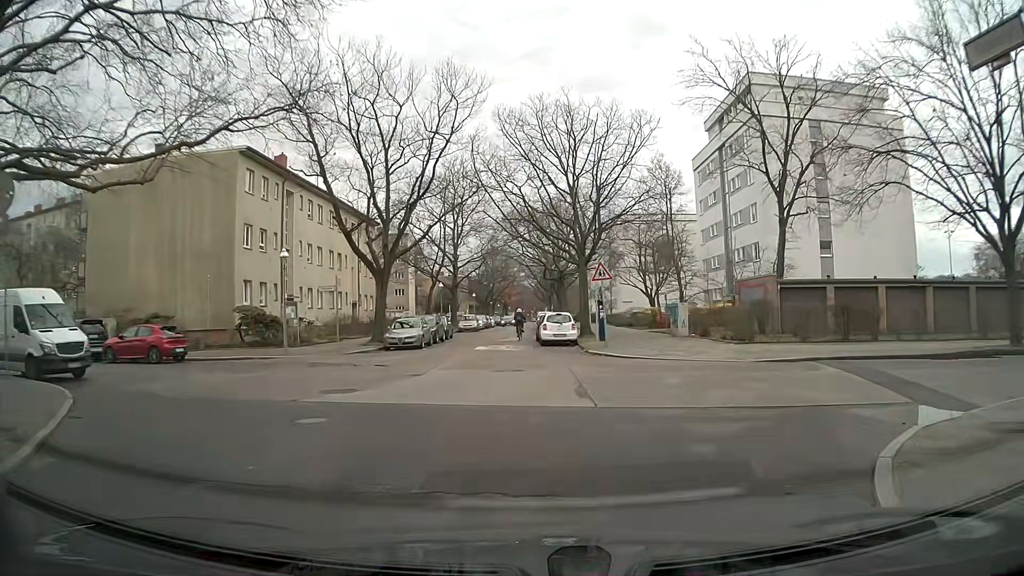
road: residential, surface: asphalt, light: Day
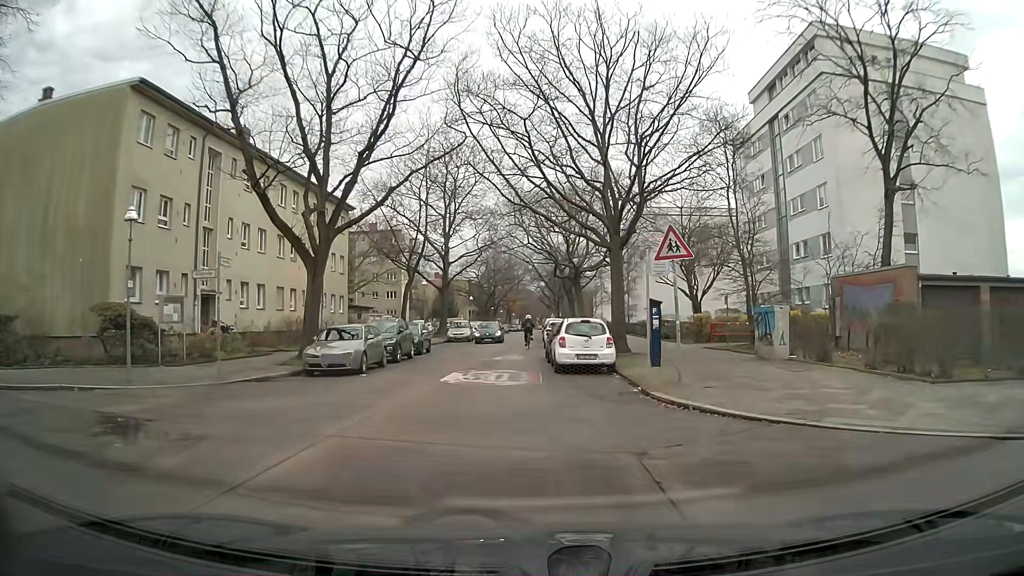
(+0.1, +12.1) m; 0°
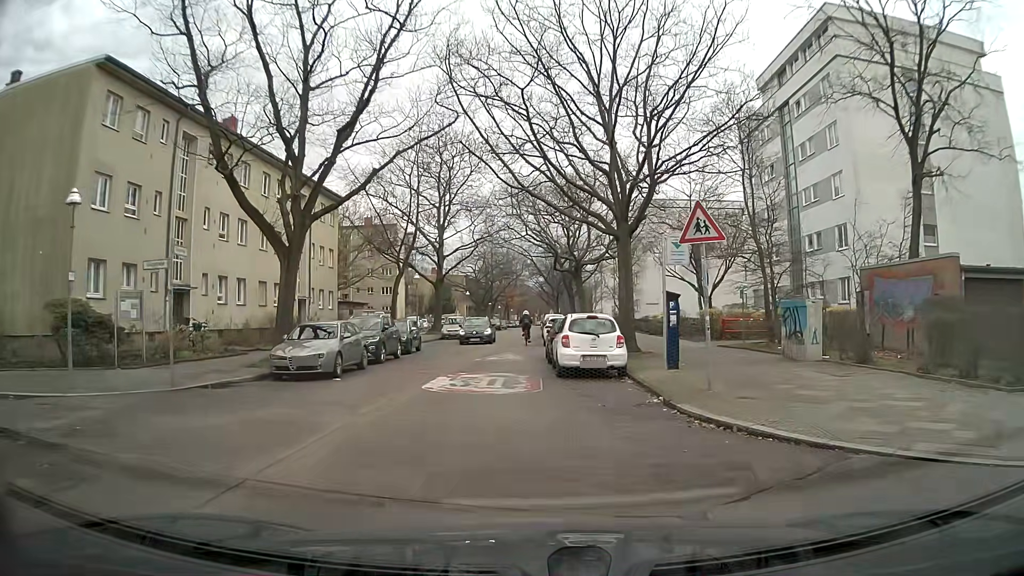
(0.0, +2.5) m; 0°
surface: concrete
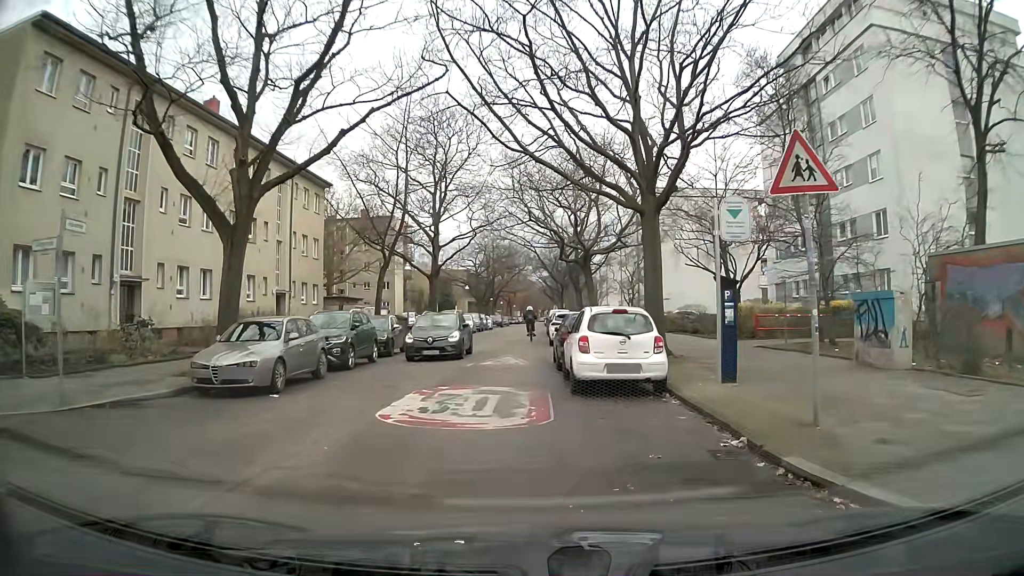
(0.0, +4.3) m; +1°
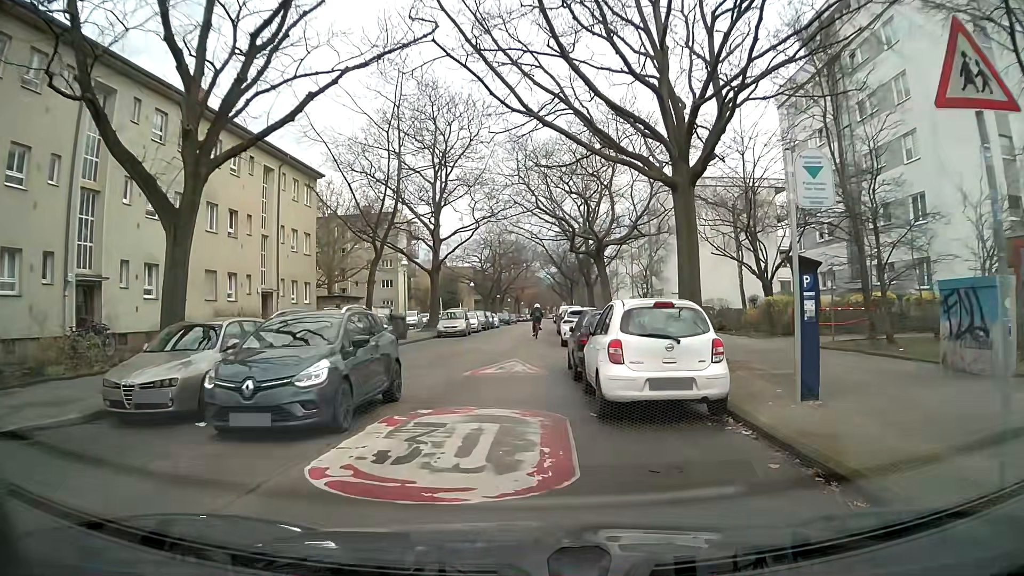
(0.0, +3.1) m; -2°
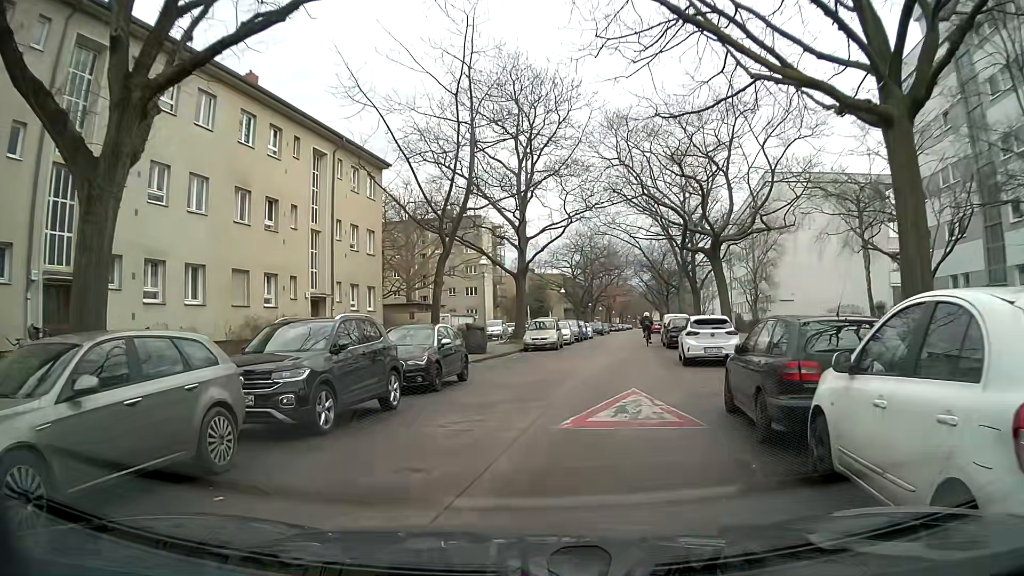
(-0.4, +6.1) m; -8°
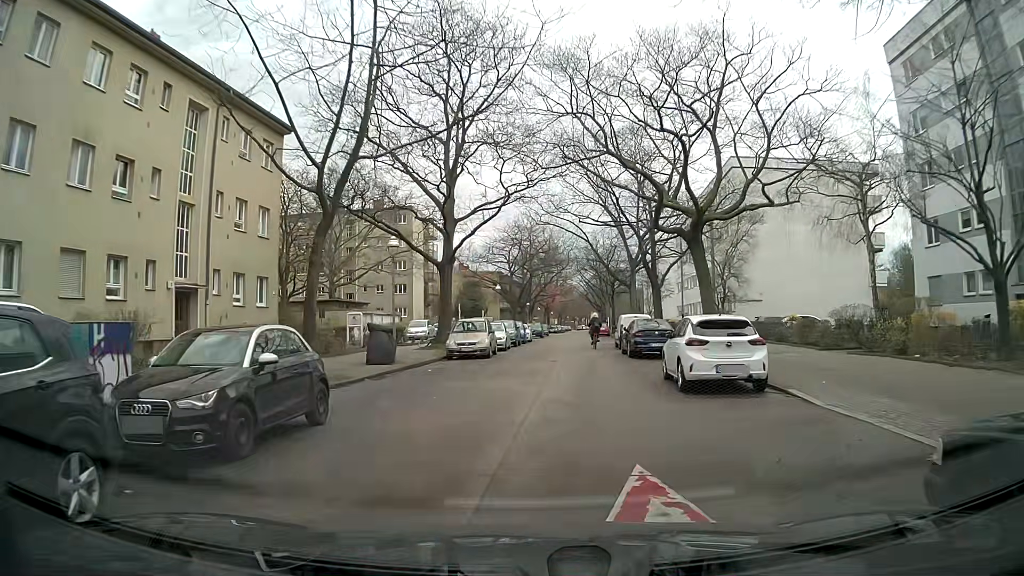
(+0.3, +7.2) m; +6°
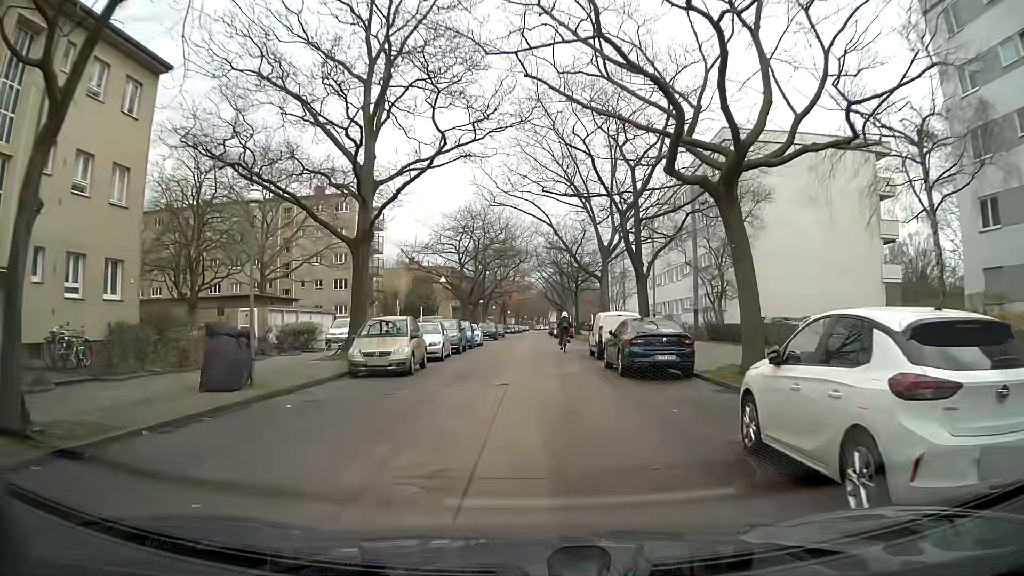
(+0.3, +8.9) m; +4°
